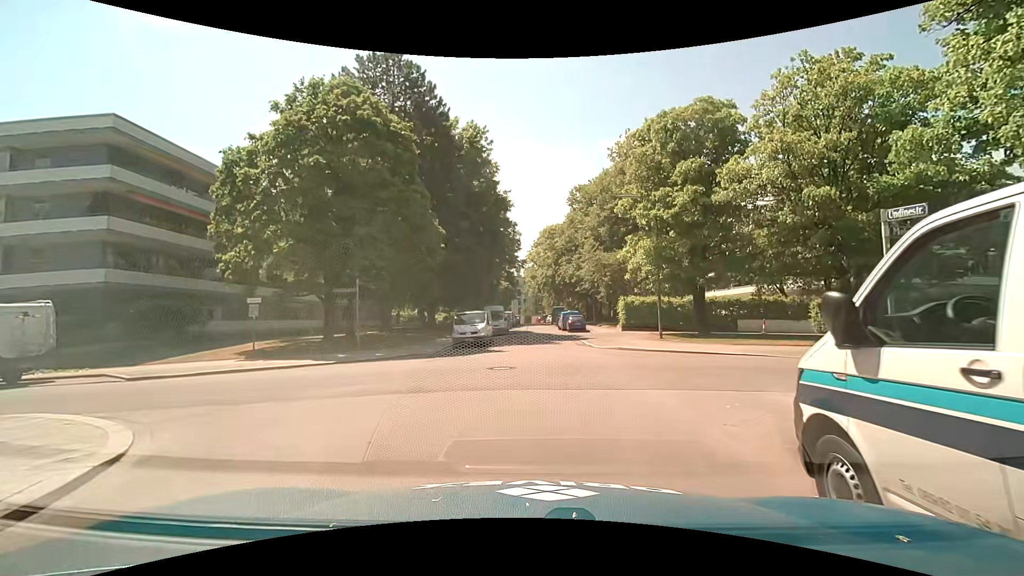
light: Day
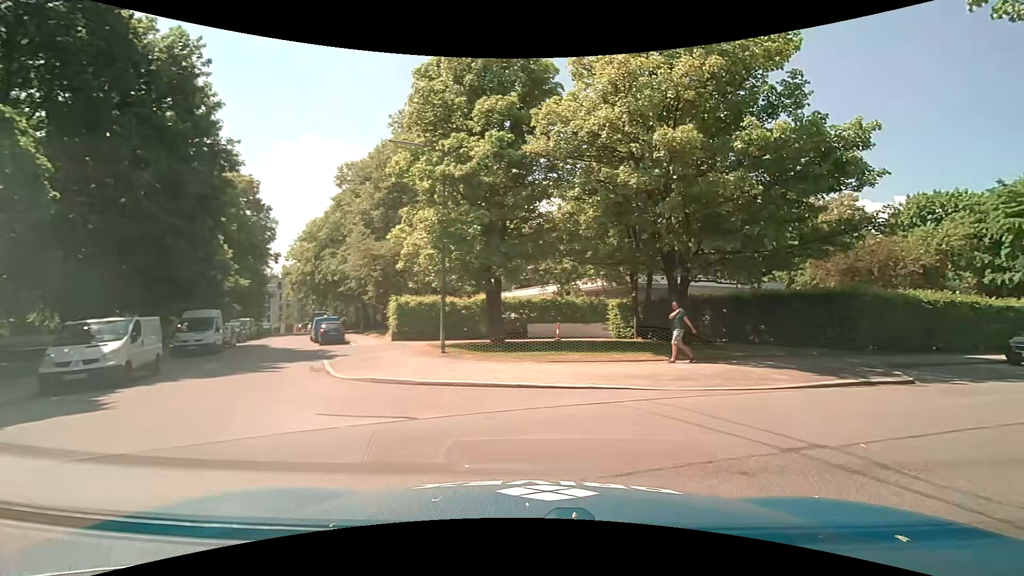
(+1.7, +9.7) m; +25°
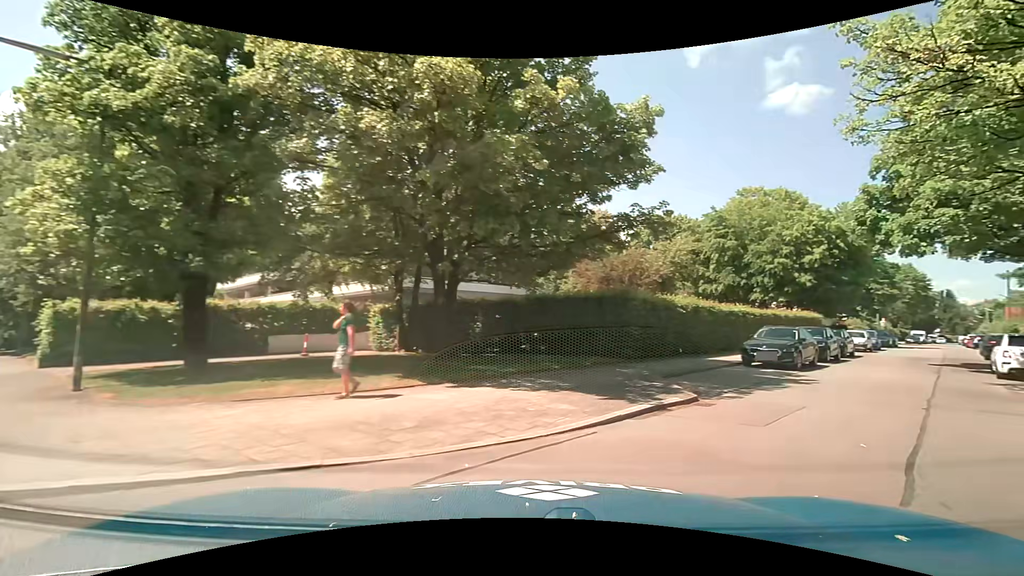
(+1.1, +4.6) m; +26°
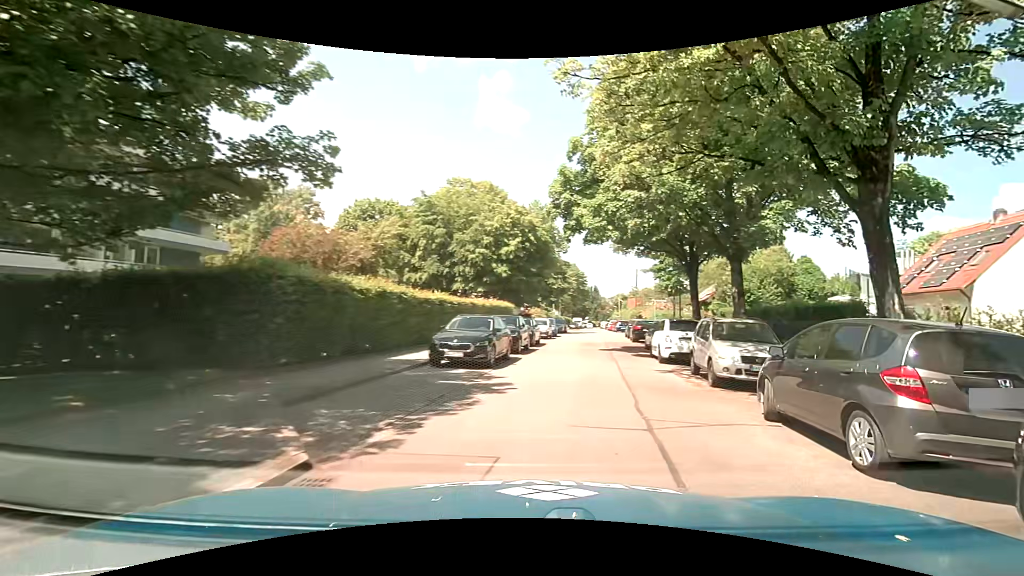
(+1.6, +5.4) m; +32°
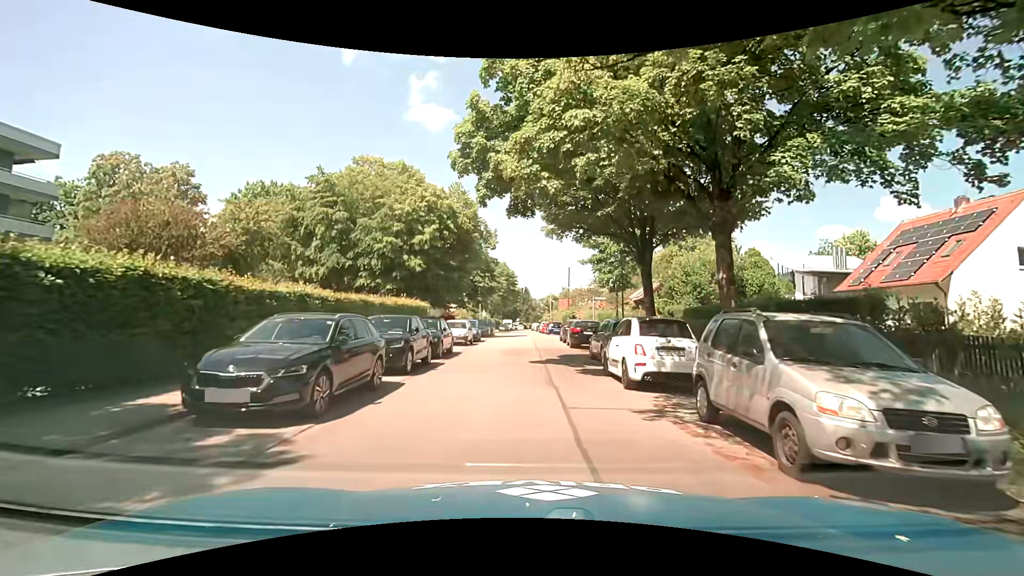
(+0.6, +6.9) m; +6°
